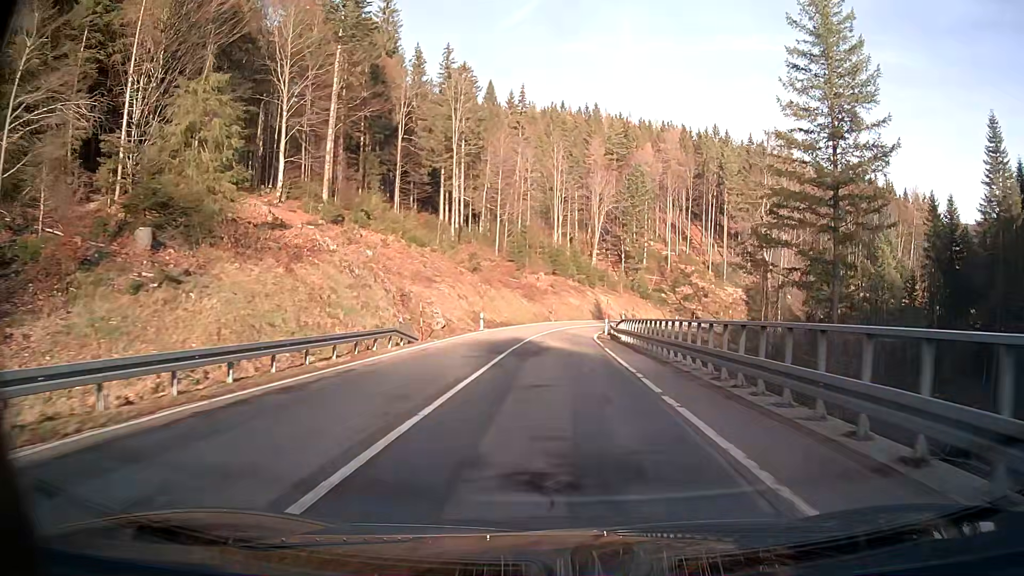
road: secondary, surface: asphalt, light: Day
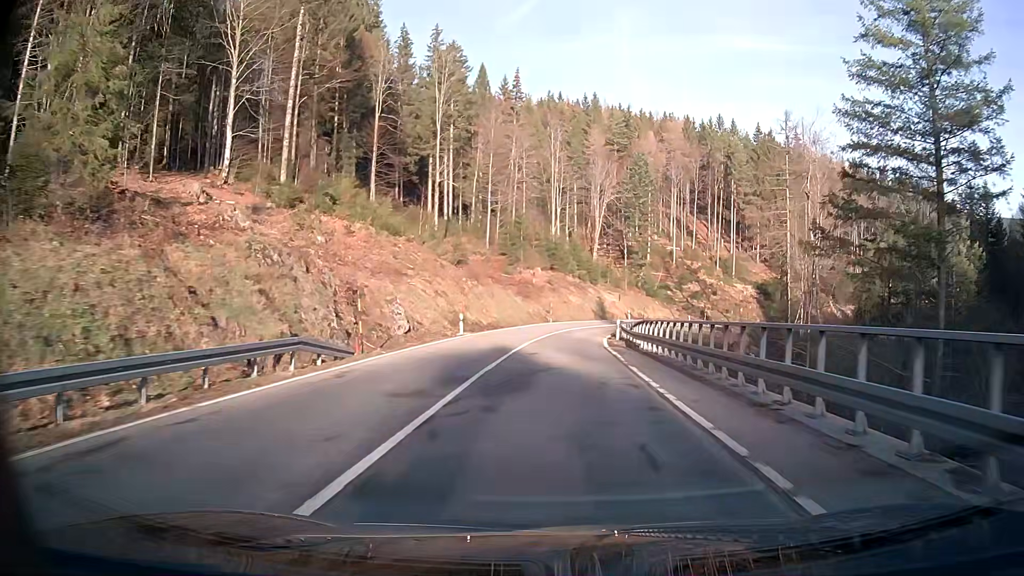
(0.0, +9.1) m; 0°
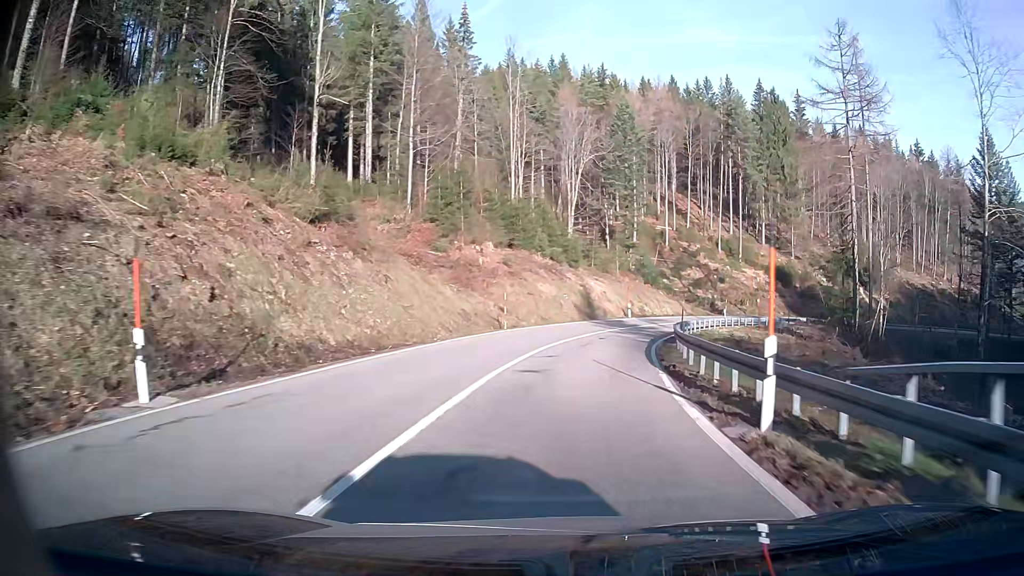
(+0.7, +27.2) m; +4°
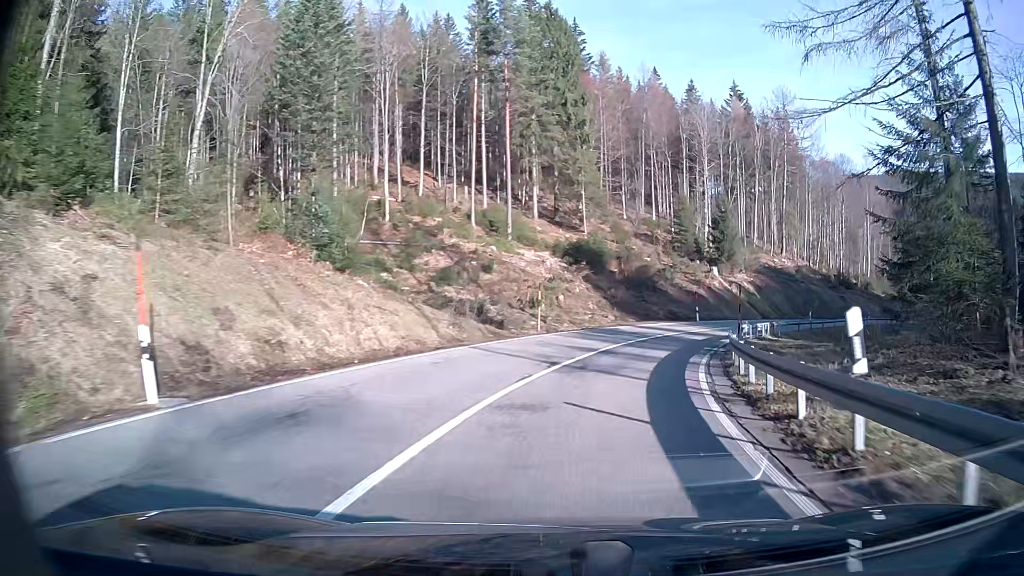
(+8.2, +43.5) m; +25°
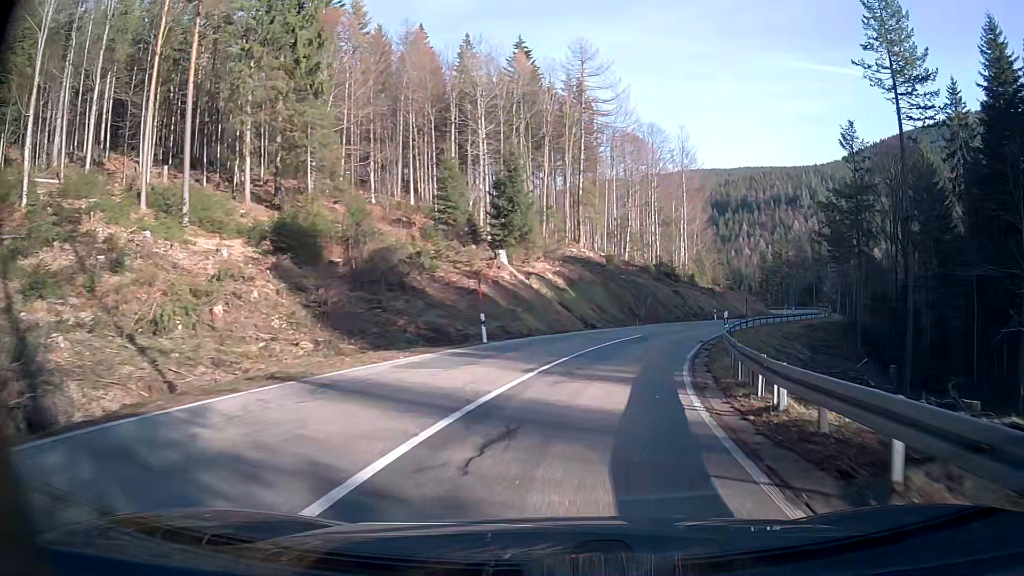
(+4.5, +25.4) m; +19°
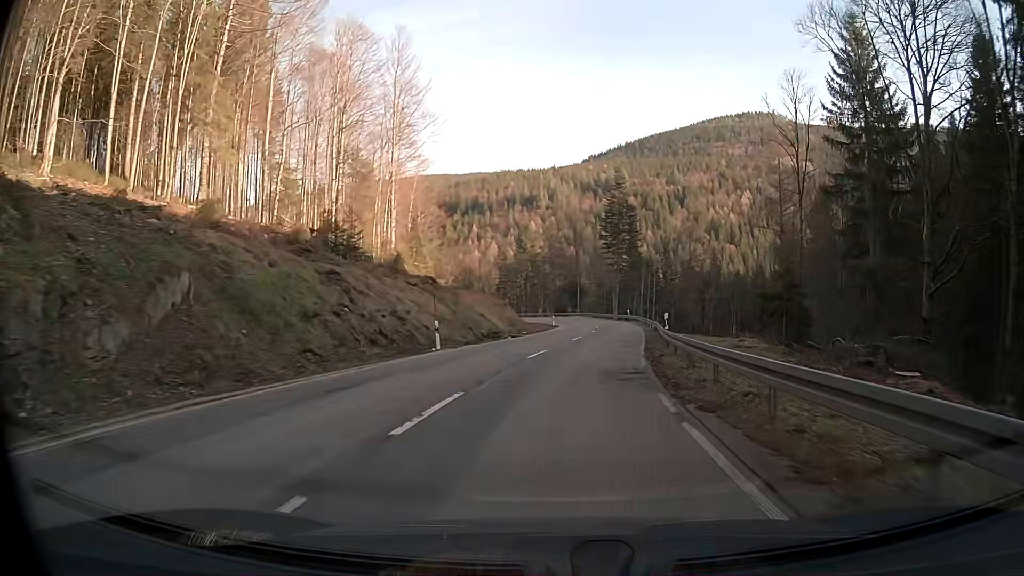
(+9.5, +43.5) m; +21°
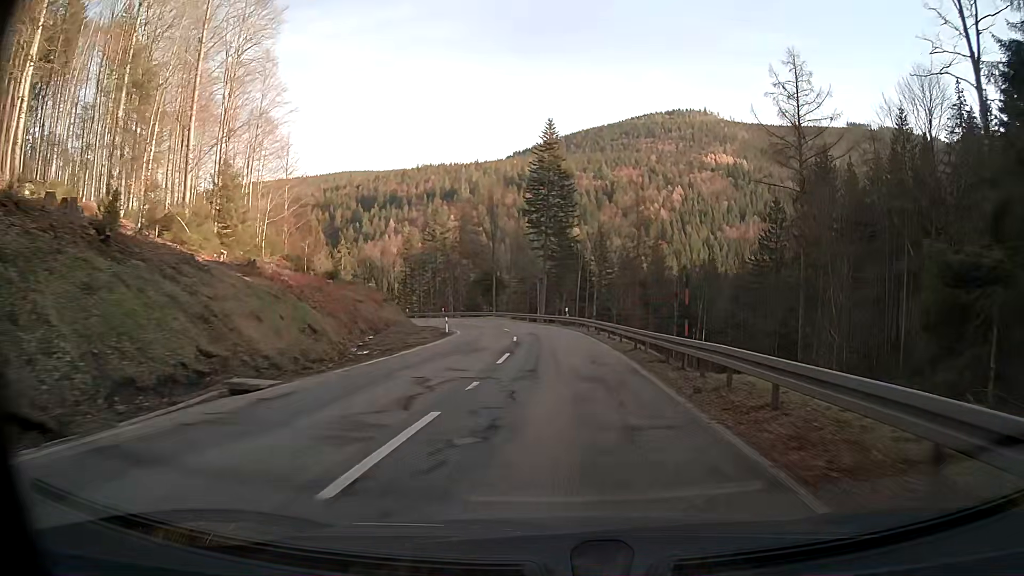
(+1.6, +28.0) m; +6°
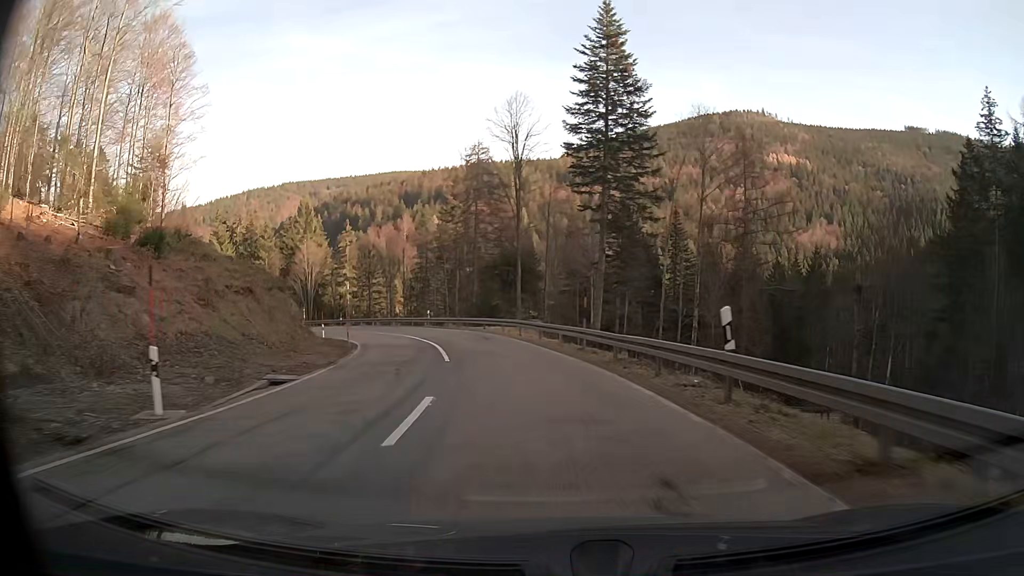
(-1.6, +37.6) m; -7°
